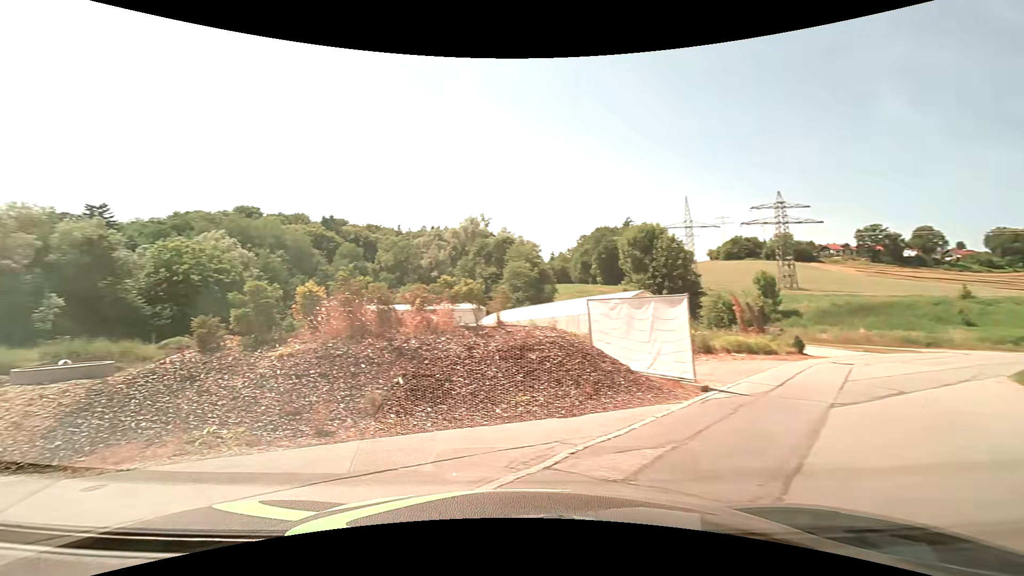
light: Day
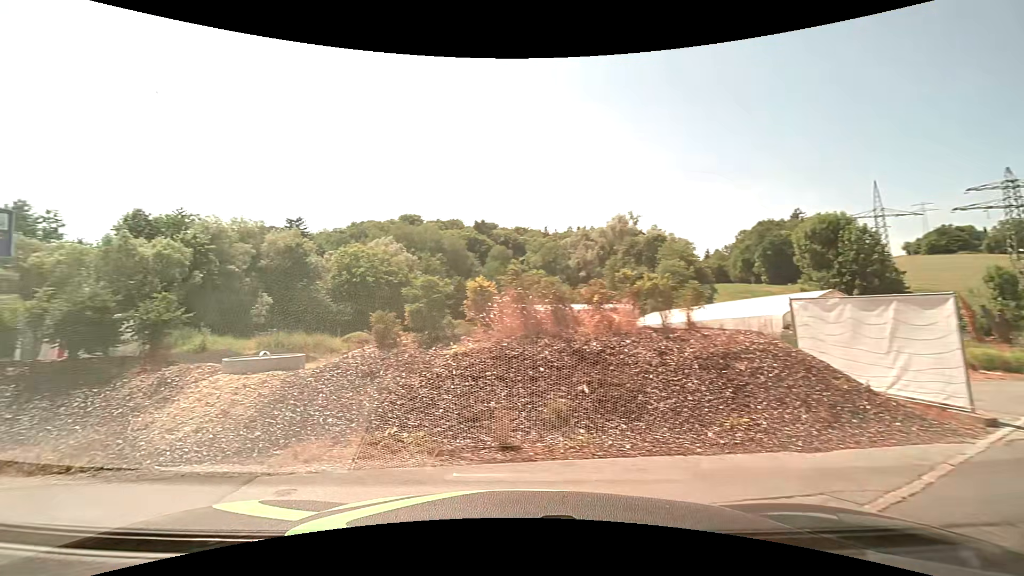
(-0.2, +1.2) m; -17°
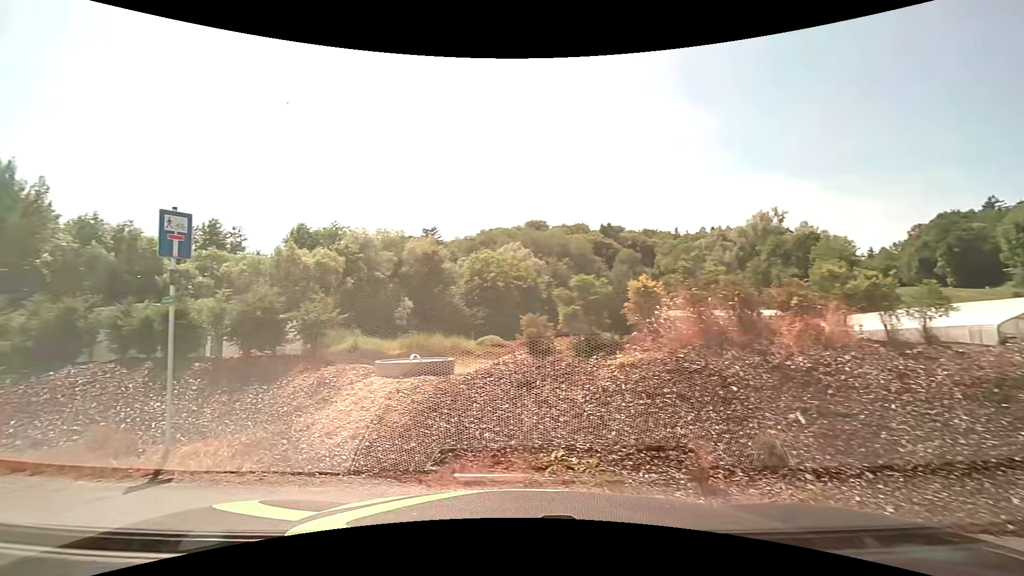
(-0.1, +1.1) m; -14°
